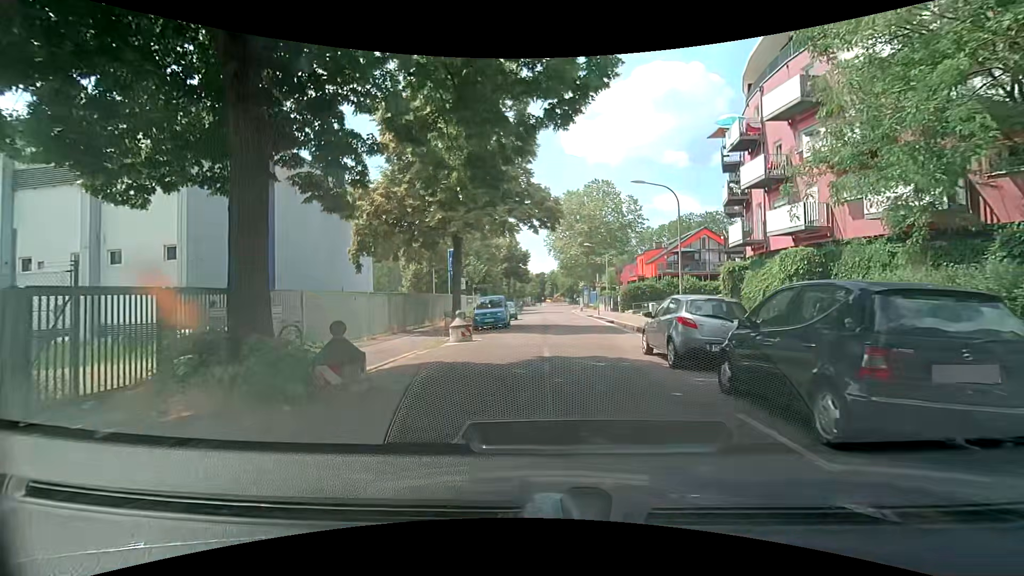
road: residential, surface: asphalt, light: Day
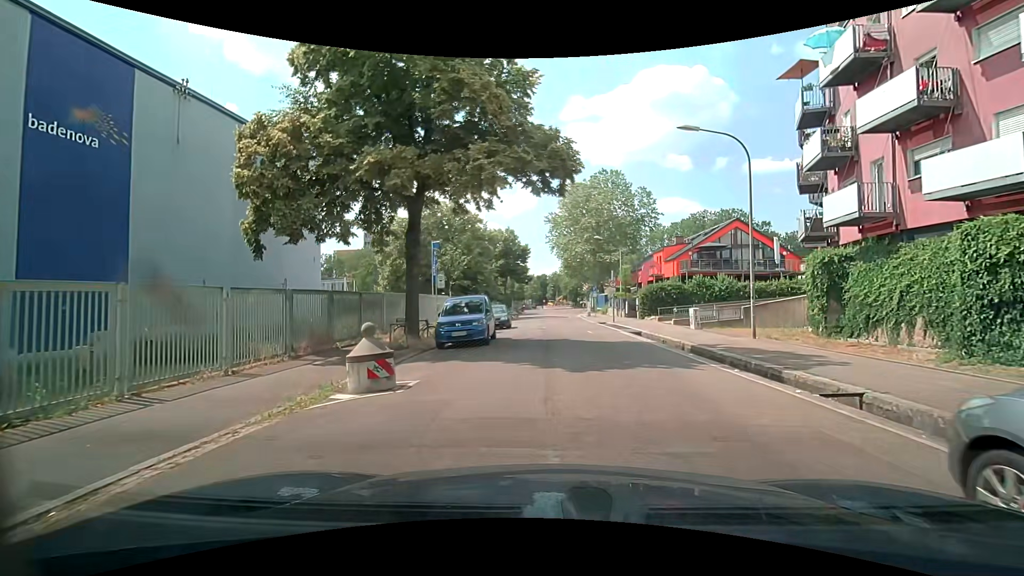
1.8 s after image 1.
(+0.2, +9.5) m; +2°
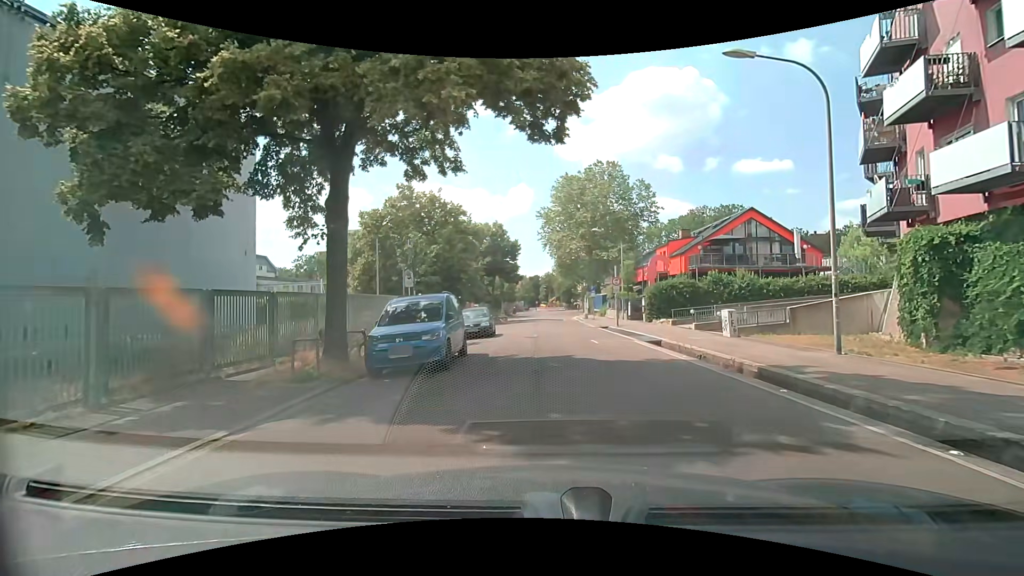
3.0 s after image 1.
(-0.1, +5.9) m; 0°
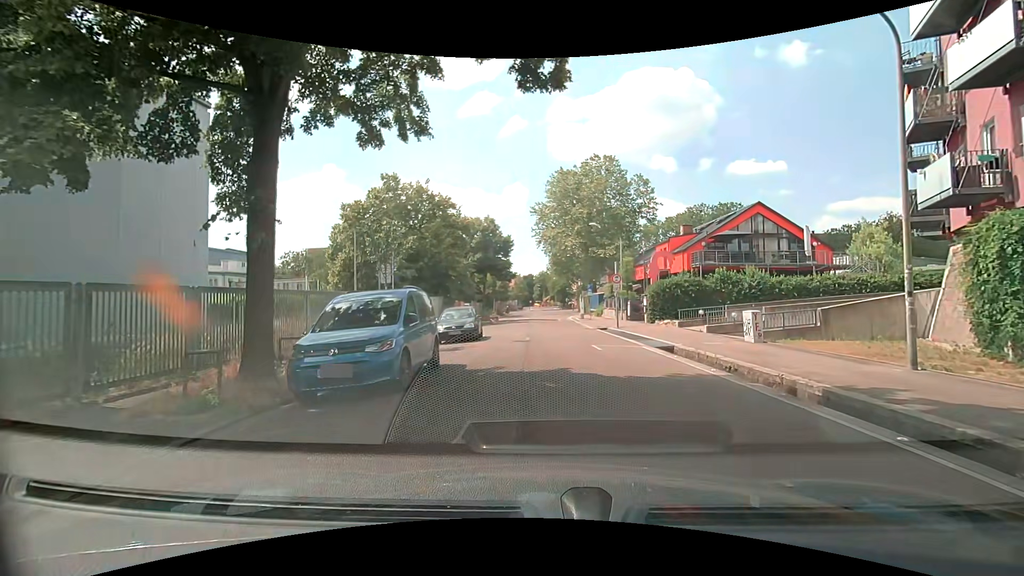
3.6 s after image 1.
(0.0, +3.0) m; +1°
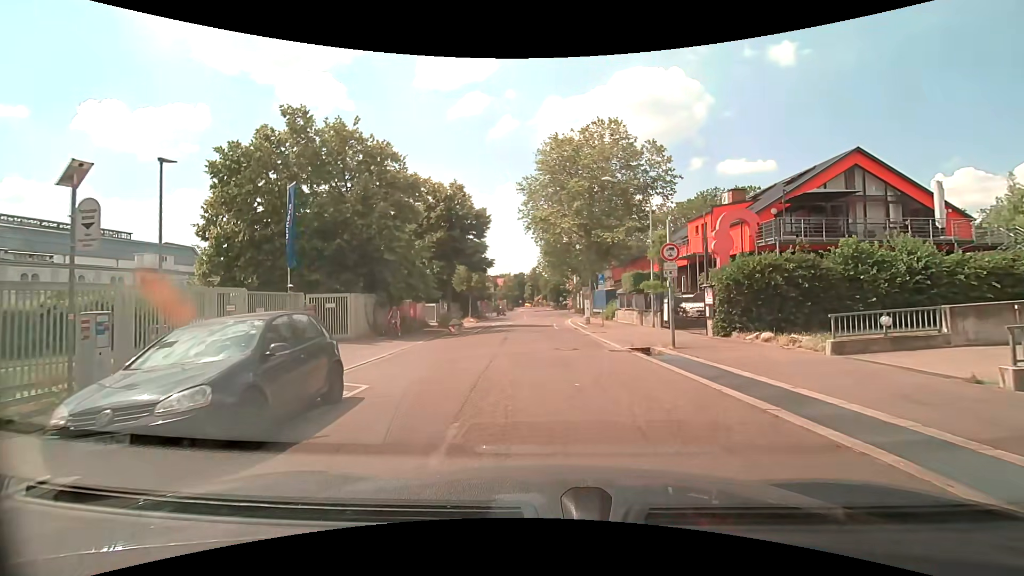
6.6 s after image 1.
(+0.1, +15.2) m; -1°
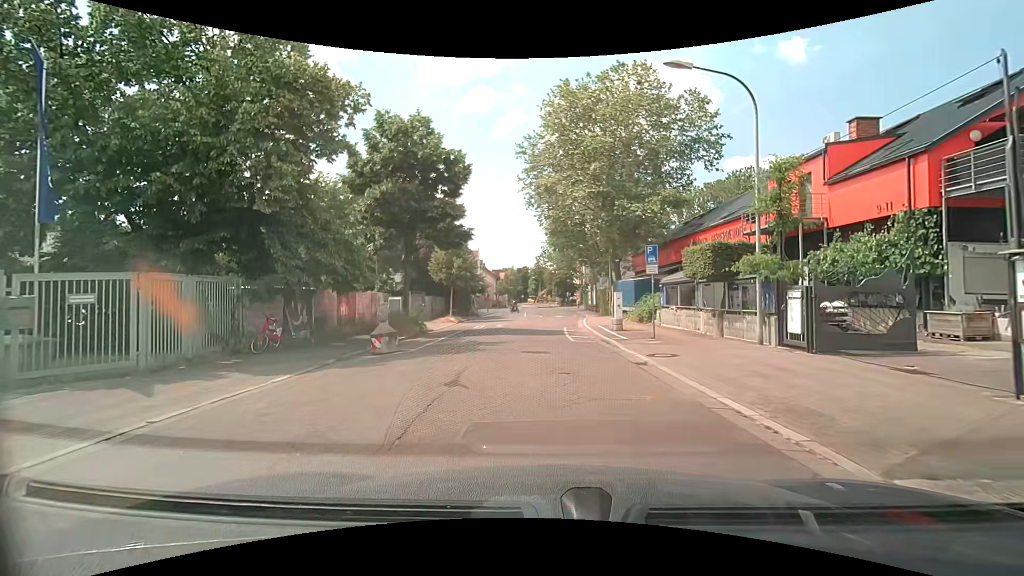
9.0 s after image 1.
(+0.3, +13.0) m; +1°
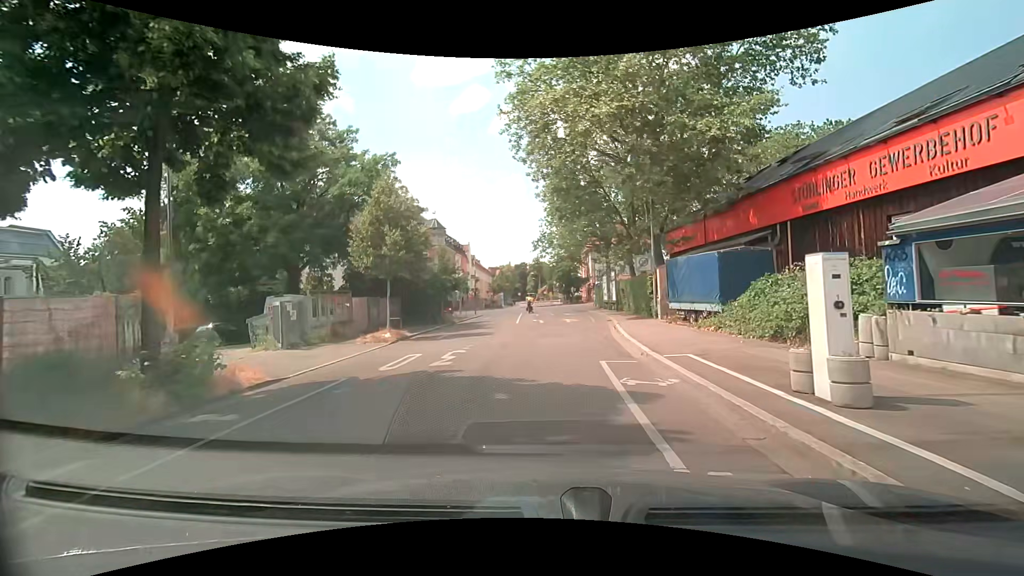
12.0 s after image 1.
(0.0, +16.4) m; +1°
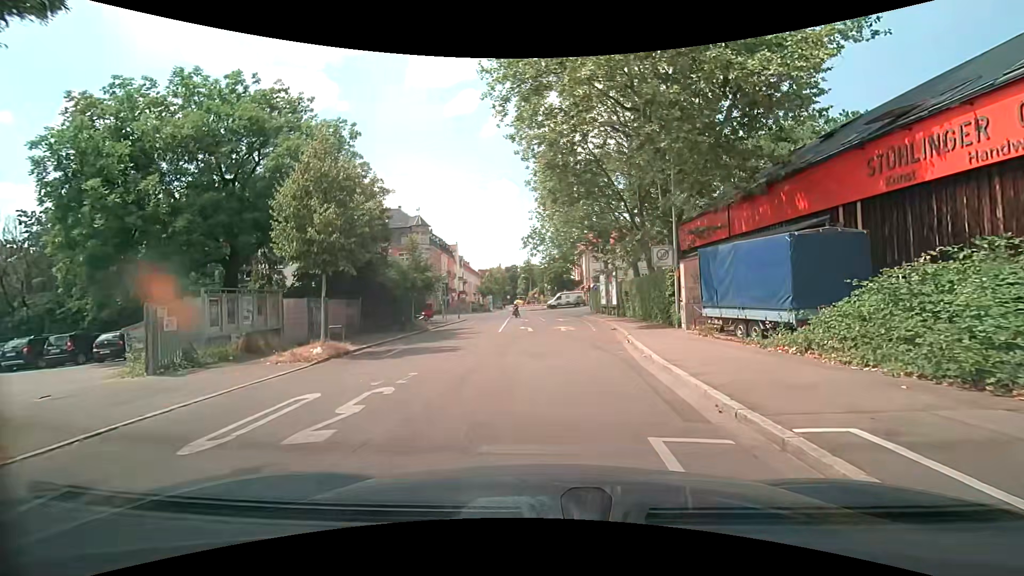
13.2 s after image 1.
(0.0, +6.0) m; 0°
